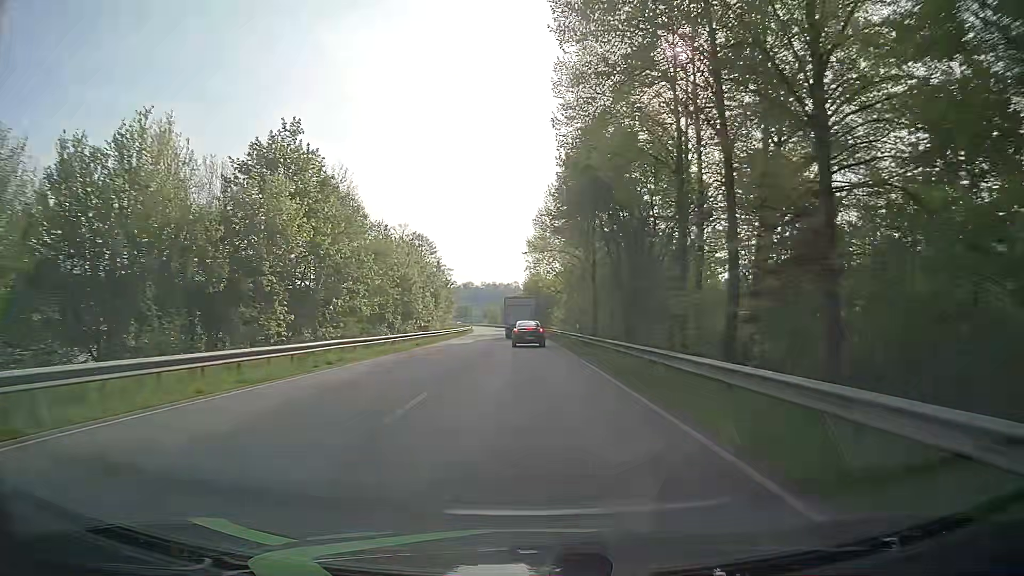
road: primary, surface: asphalt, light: Day
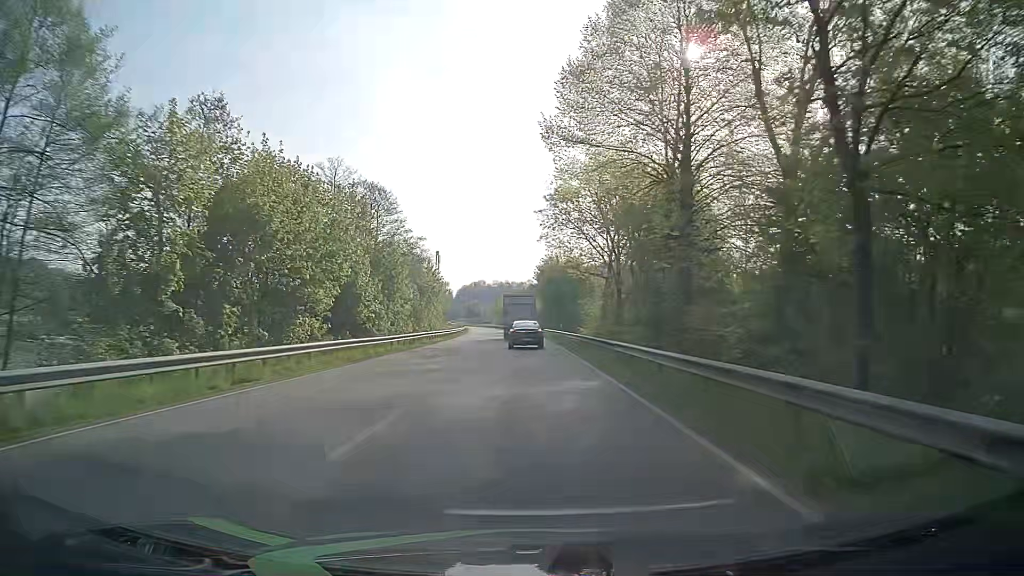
(-0.4, +38.5) m; -1°
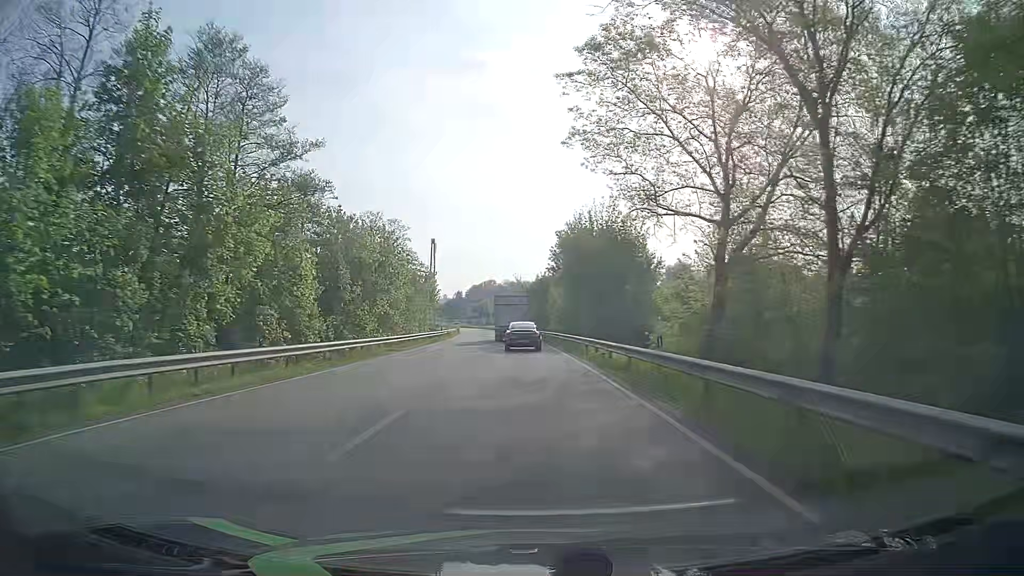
(-0.3, +36.2) m; -1°
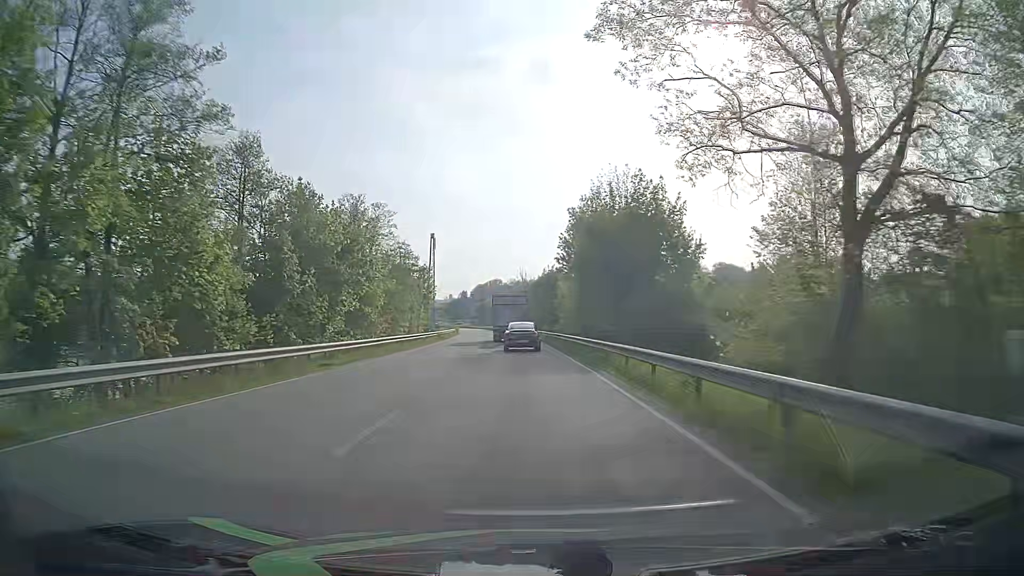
(-0.1, +11.7) m; -1°
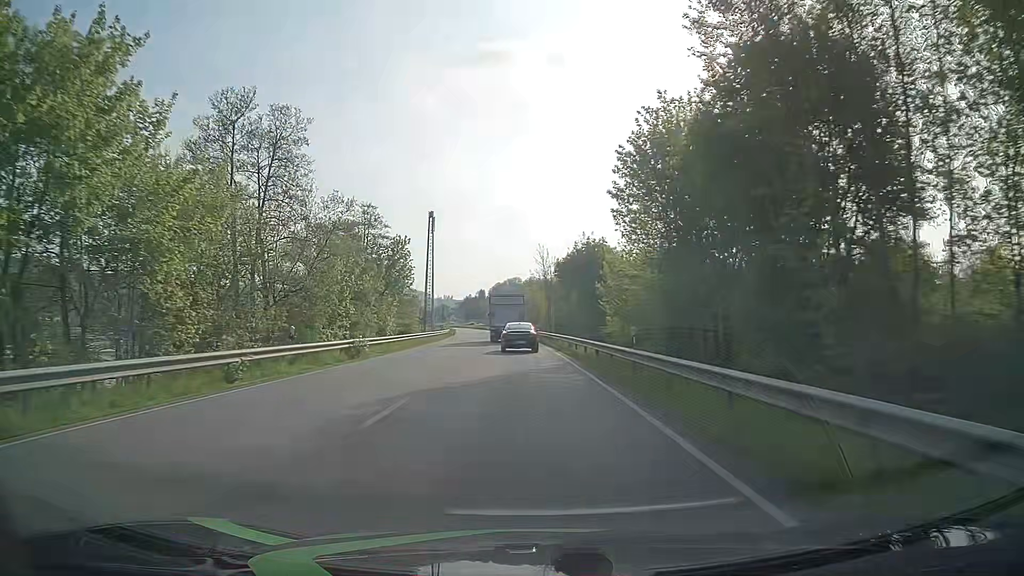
(-0.4, +34.4) m; -1°
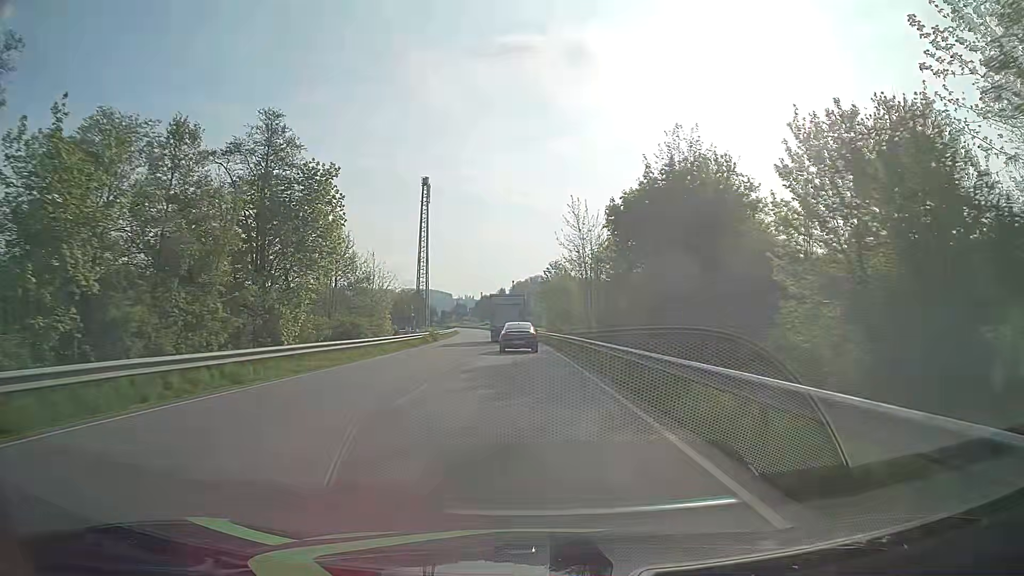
(-0.6, +33.5) m; -2°
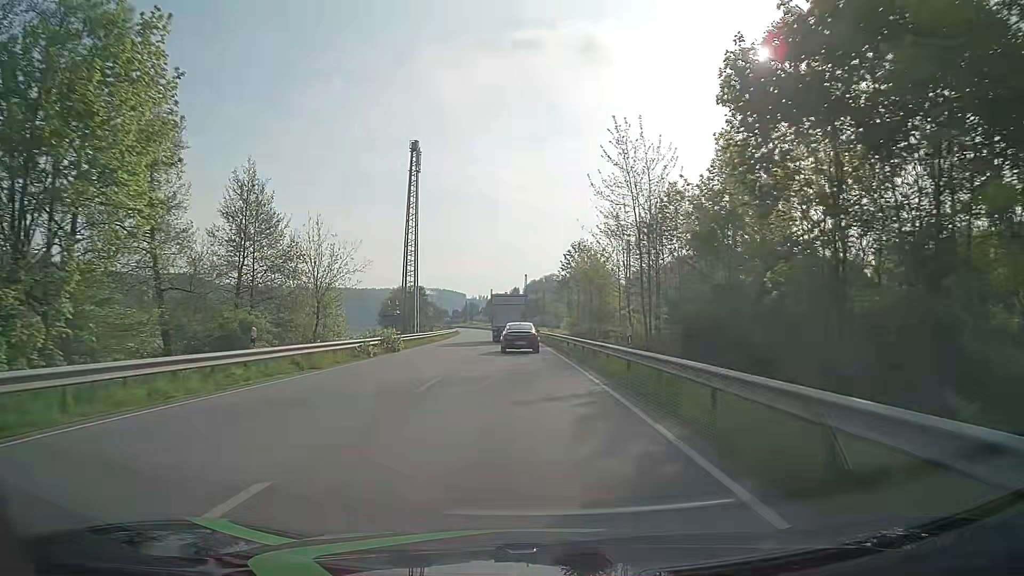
(-0.3, +22.0) m; -2°
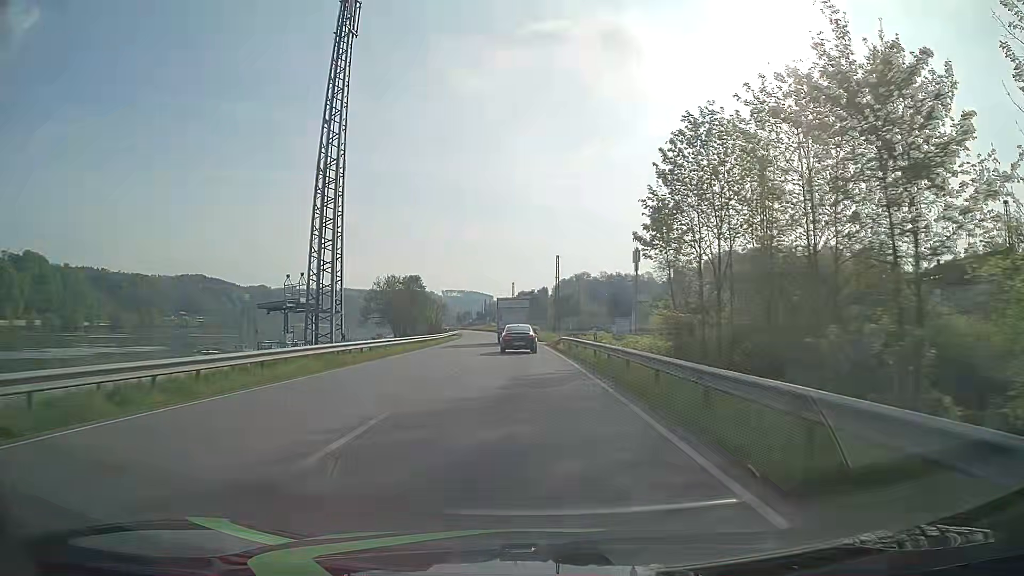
(-0.8, +43.5) m; -2°
(0, +10) (0, +20) (0, +30) (-1, +40) (-1, +50) (-2, +60) (-2, +70) (-3, +80) (-4, +90) (-4, +100) m
